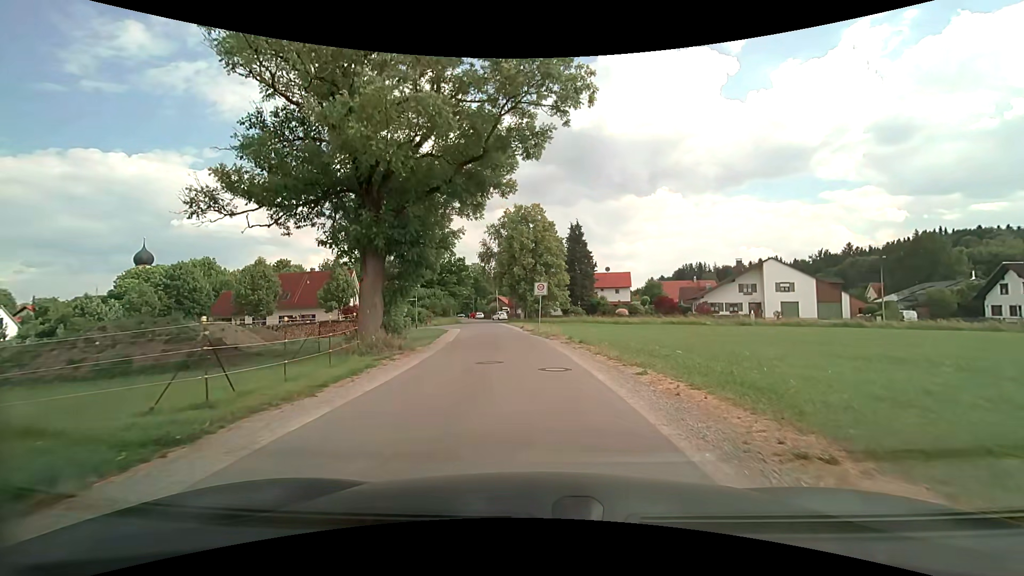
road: residential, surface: asphalt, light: Day
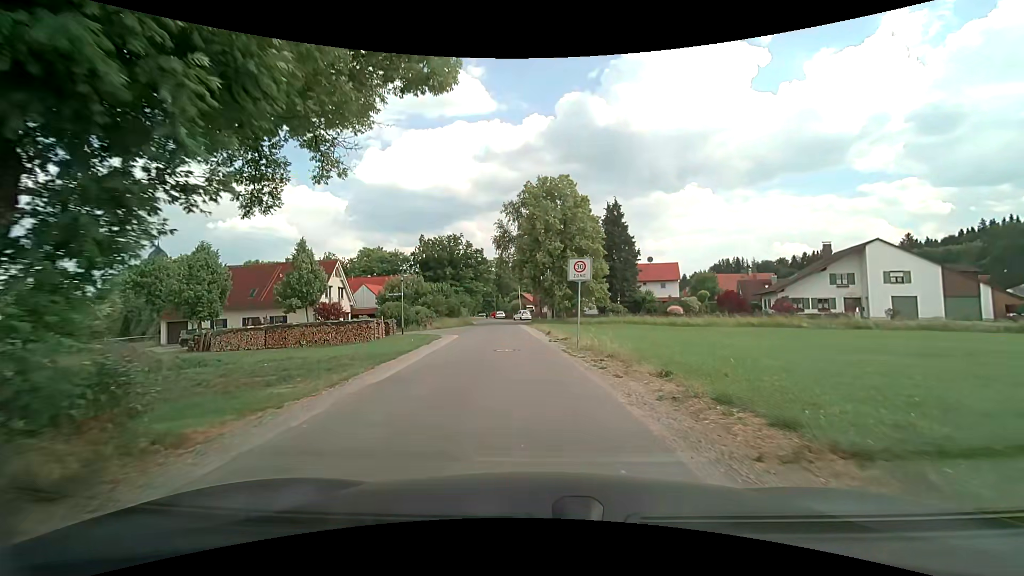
(-0.2, +14.6) m; -3°
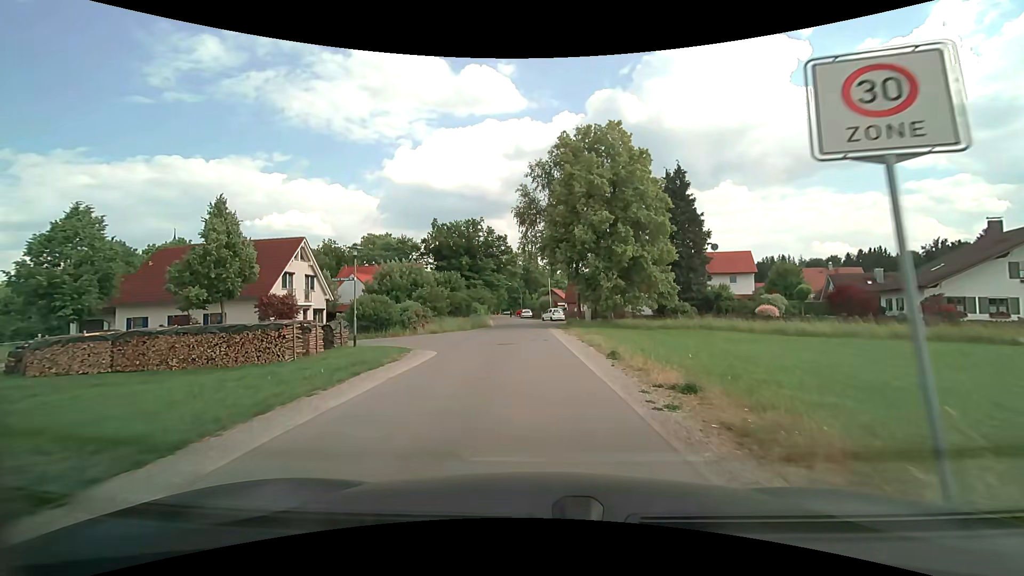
(-0.5, +15.4) m; -3°
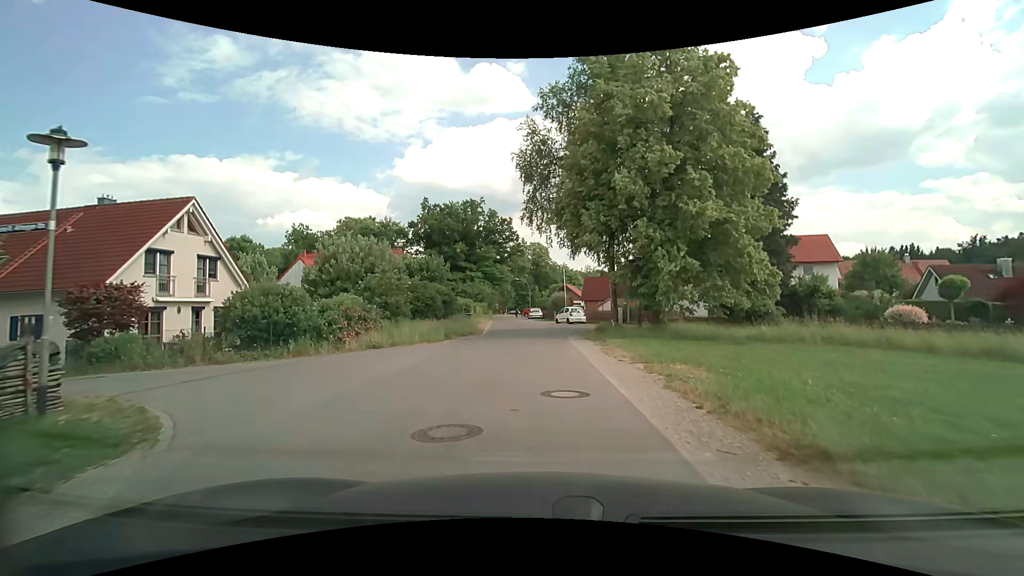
(-0.1, +14.5) m; -1°
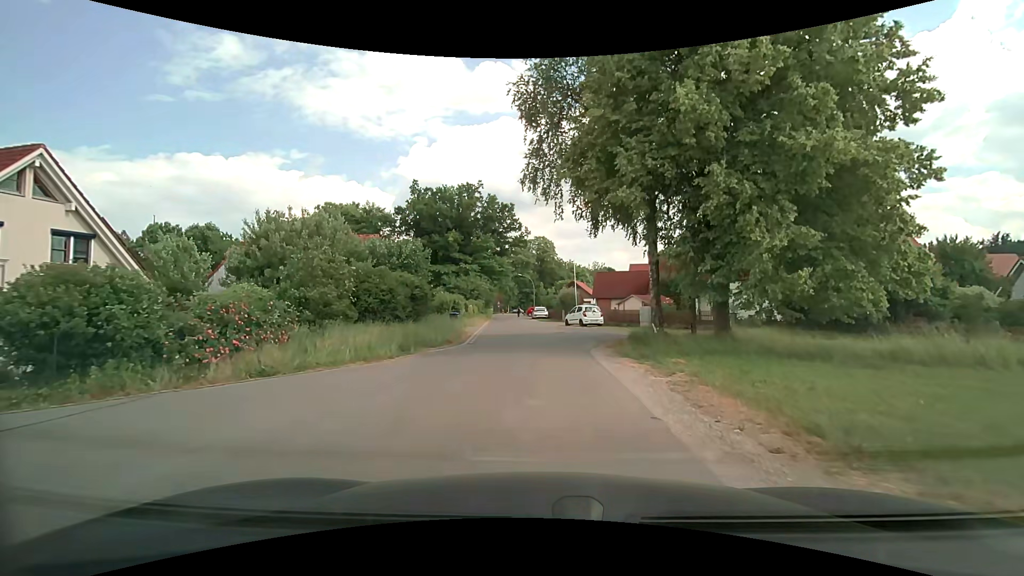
(-0.1, +8.6) m; 0°
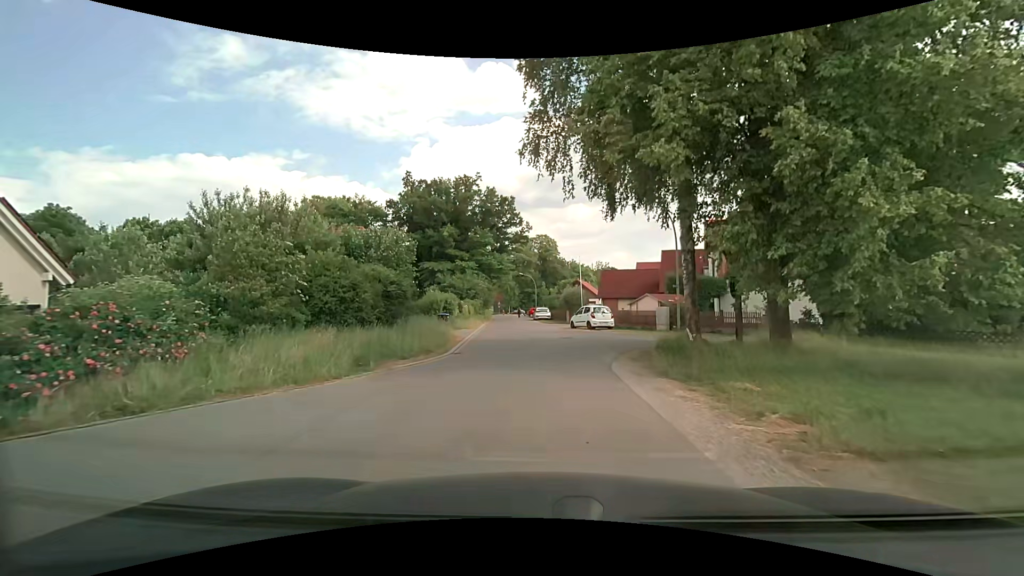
(0.0, +4.0) m; 0°
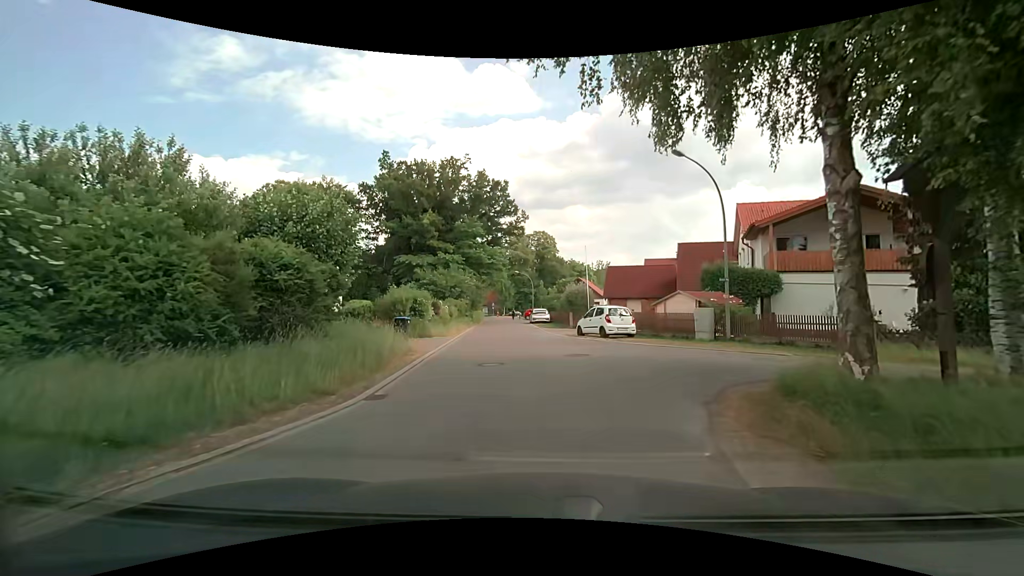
(0.0, +7.6) m; 0°
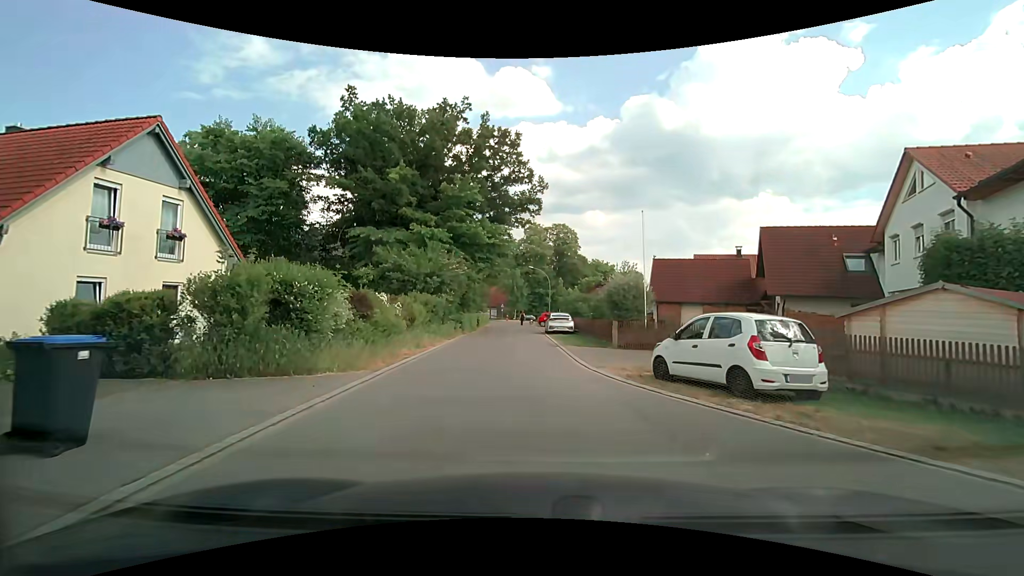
(-0.1, +14.2) m; -1°
(0, +10) (-1, +20) (-1, +30) (-1, +40) (-2, +50) (-2, +60) (-4, +70) (-8, +79) (-16, +84) (-26, +86) m
